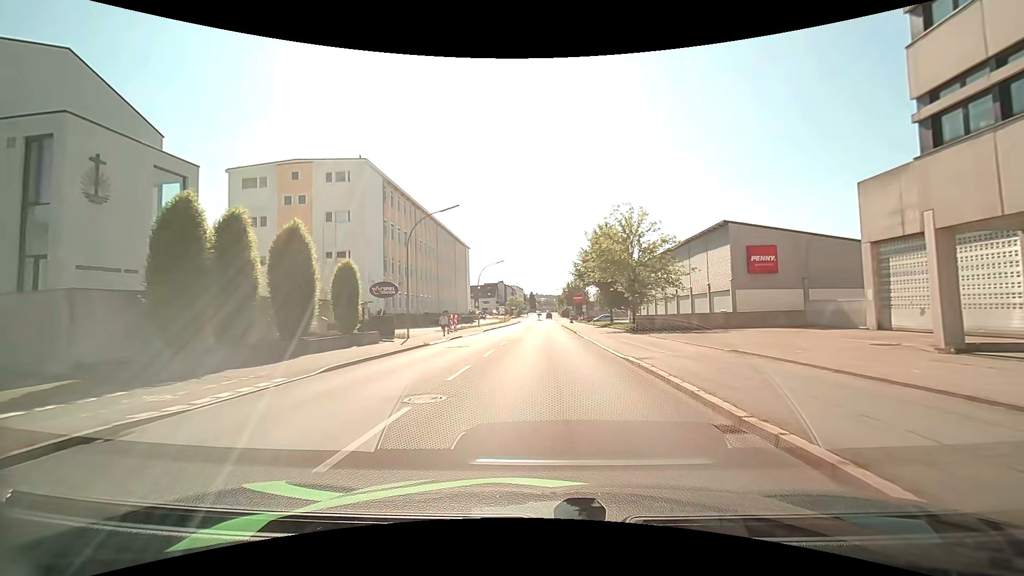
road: tertiary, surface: asphalt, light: Day
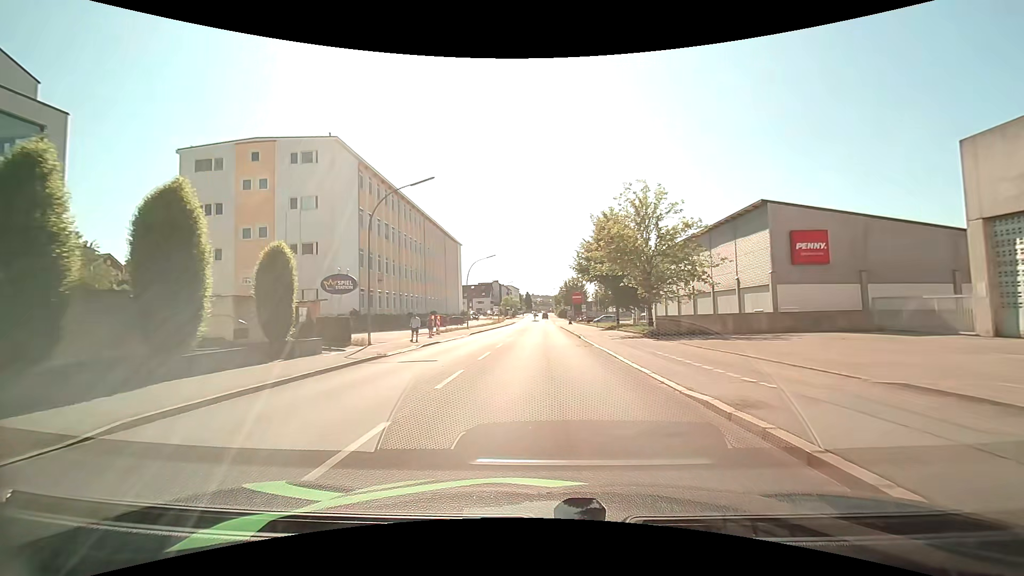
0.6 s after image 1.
(+0.1, +7.0) m; +1°
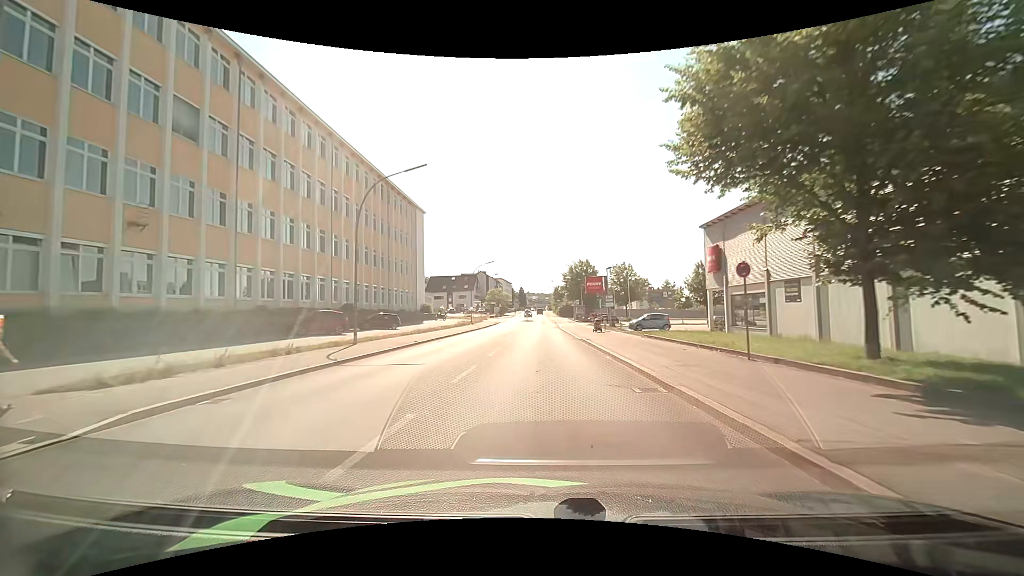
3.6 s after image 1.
(+0.1, +36.3) m; 0°
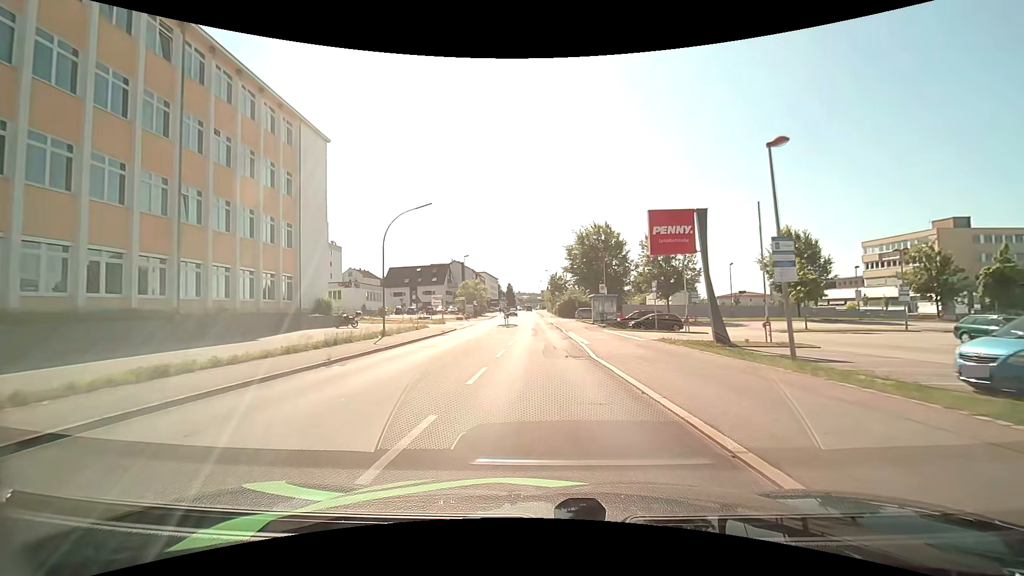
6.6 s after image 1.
(+0.1, +36.8) m; +1°
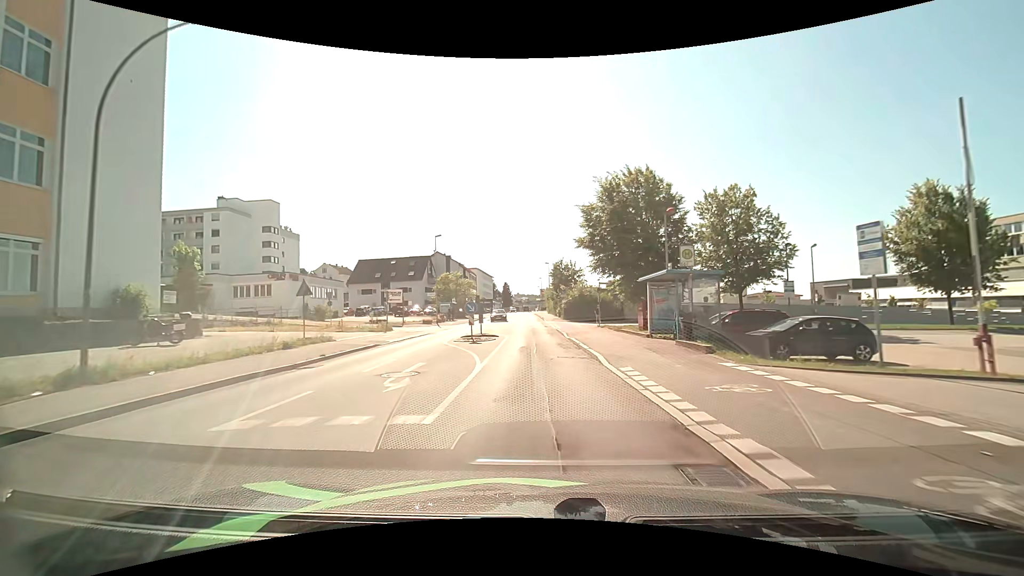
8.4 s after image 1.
(+0.1, +21.9) m; 0°
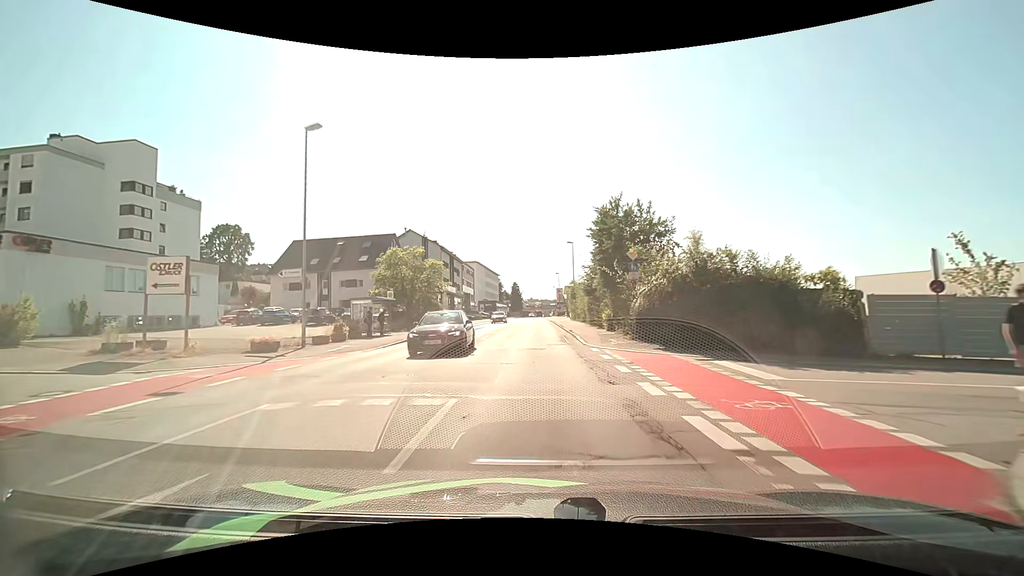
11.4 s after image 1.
(-0.3, +35.8) m; -1°
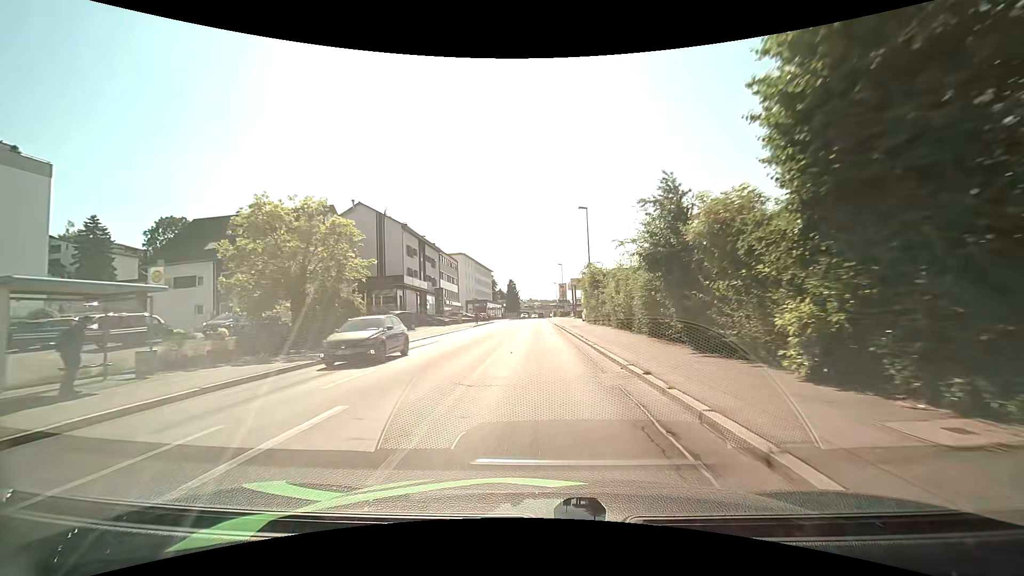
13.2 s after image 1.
(-0.1, +21.7) m; 0°
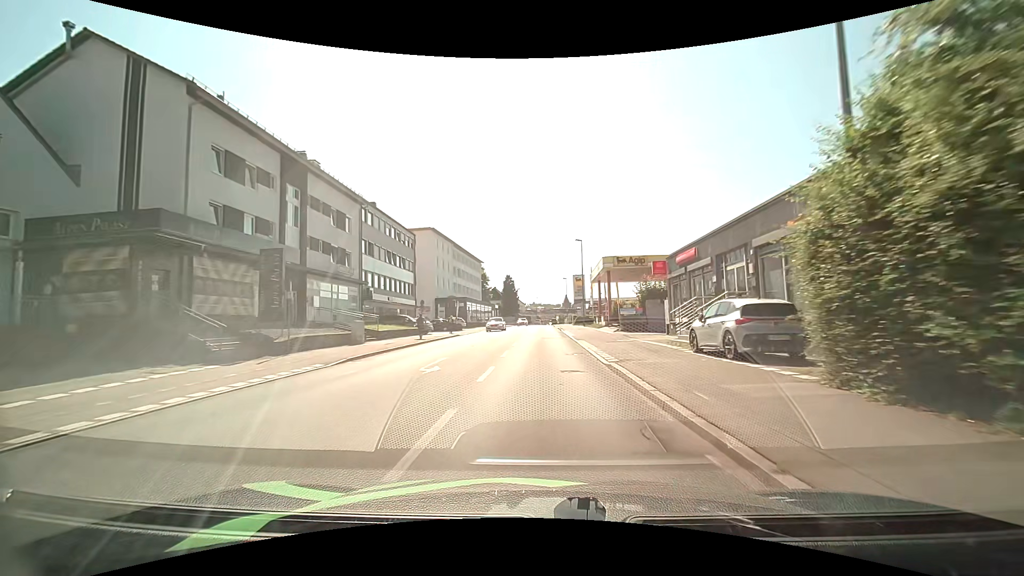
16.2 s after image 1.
(-0.2, +36.3) m; -1°
(0, +10) (0, +20) (0, +30) (0, +40) (0, +50) (0, +60) (0, +70) (+1, +80) (+1, +90) (+1, +100) m
